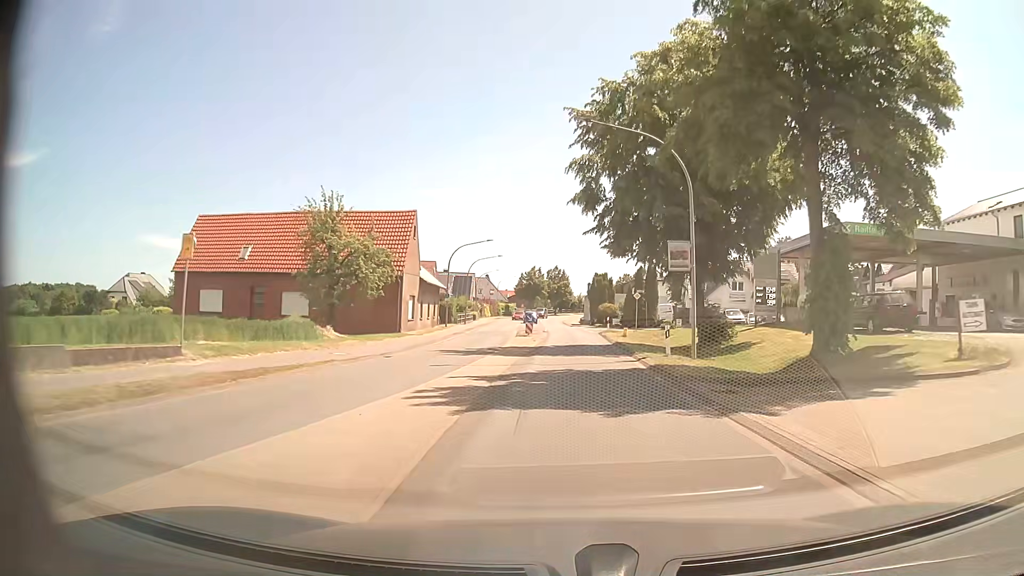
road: primary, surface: asphalt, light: Day
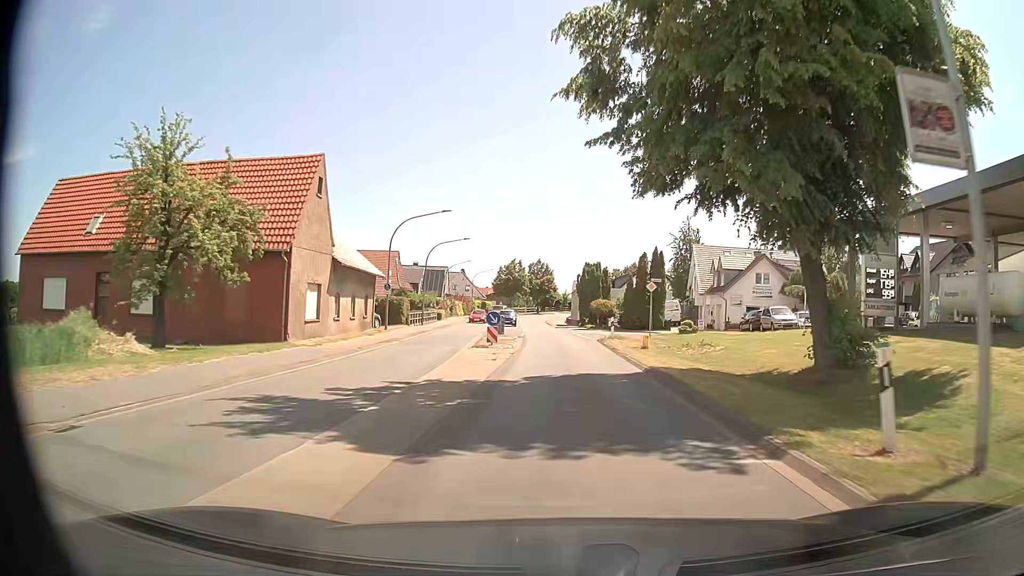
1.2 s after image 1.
(+0.2, +15.4) m; +2°
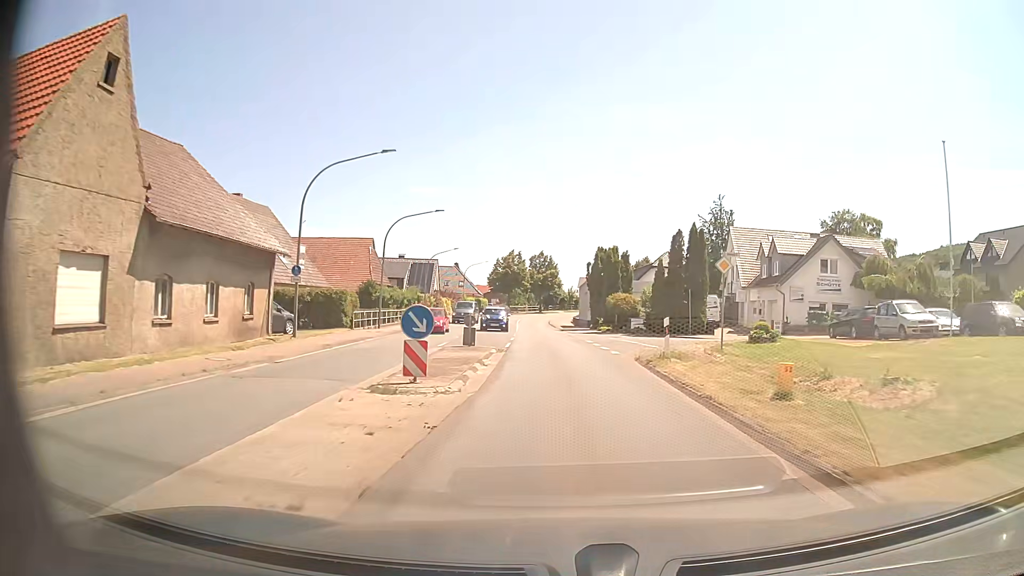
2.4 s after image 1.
(-0.2, +15.4) m; -1°
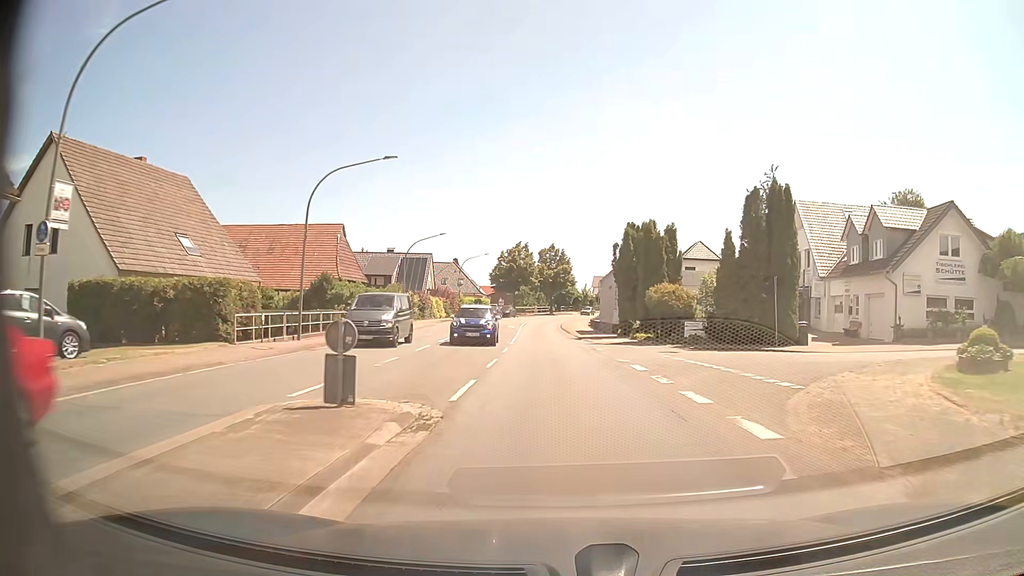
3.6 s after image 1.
(-0.2, +15.4) m; -1°
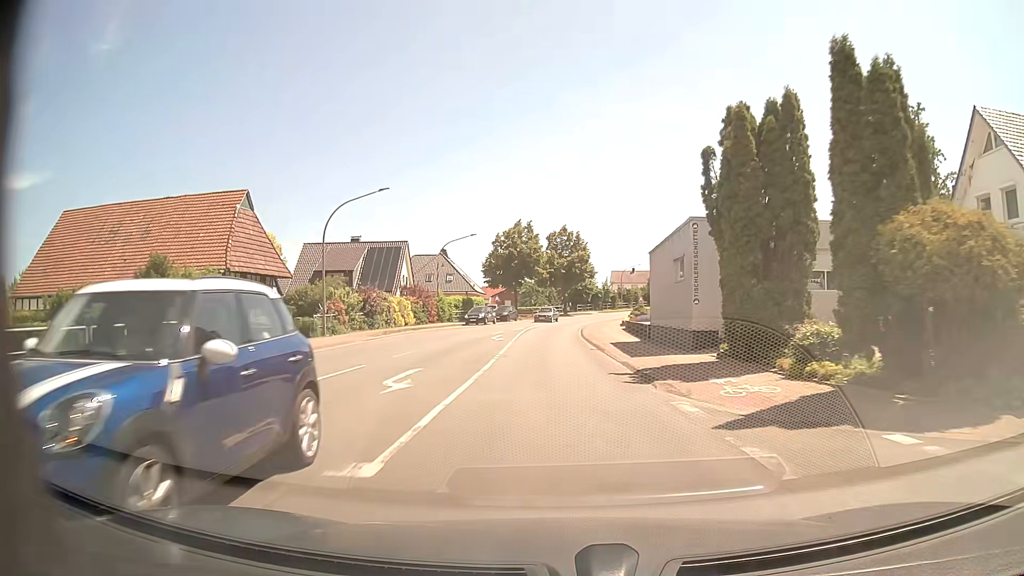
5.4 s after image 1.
(-0.2, +22.9) m; -1°
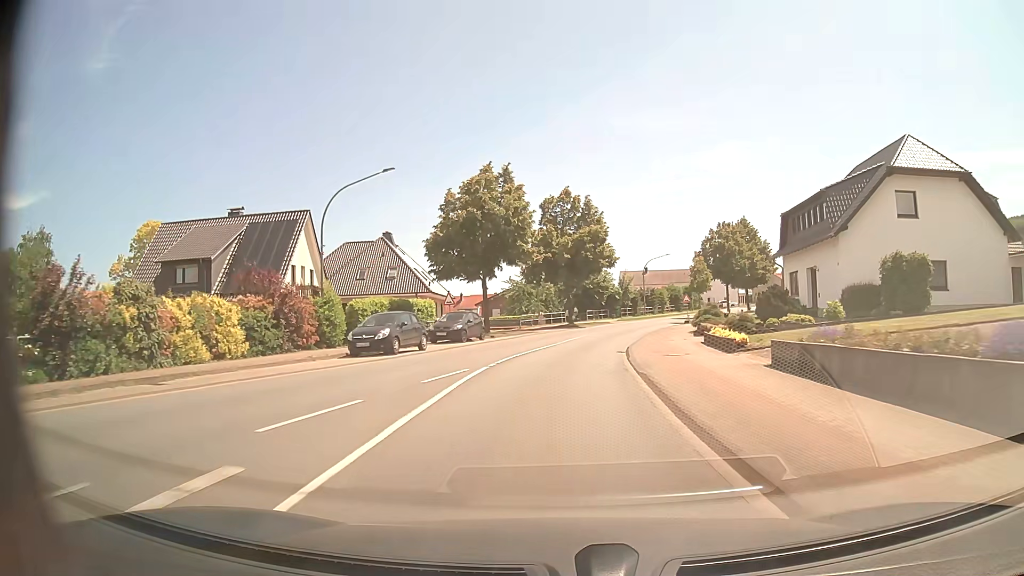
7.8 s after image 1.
(-0.3, +30.4) m; 0°
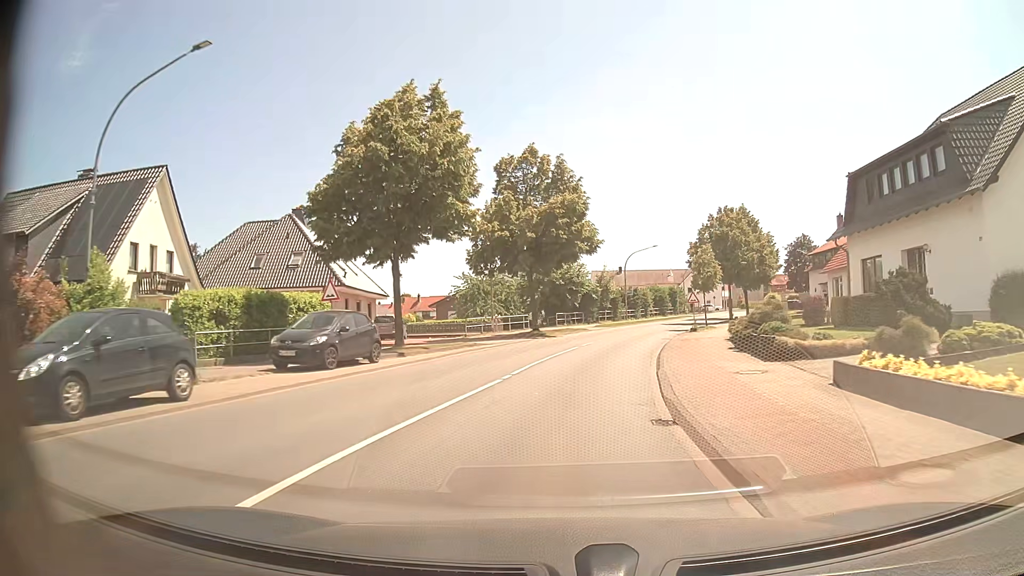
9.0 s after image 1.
(+0.3, +15.1) m; +3°
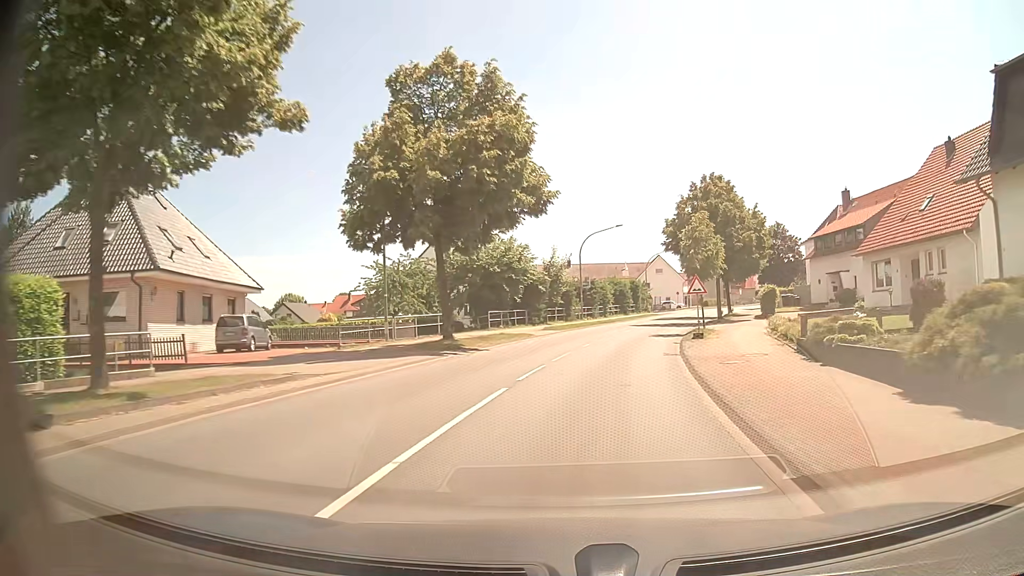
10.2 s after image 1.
(+0.6, +15.0) m; +5°
(0, +10) (+2, +20) (+4, +30) (+6, +39) (+9, +49) (+12, +59) (+15, +68) (+18, +78) (+22, +87) (+25, +96) m
